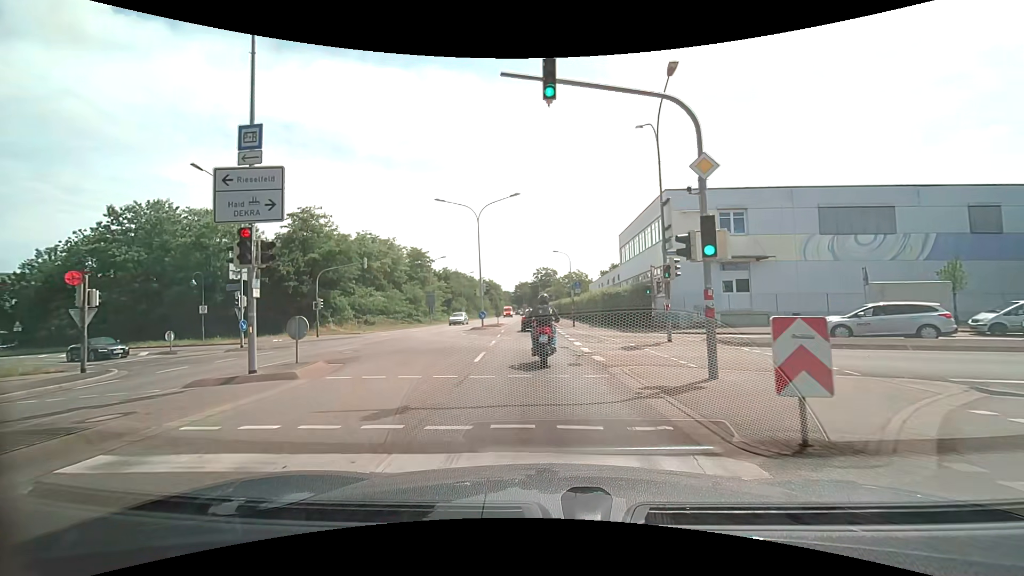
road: secondary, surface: asphalt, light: Day
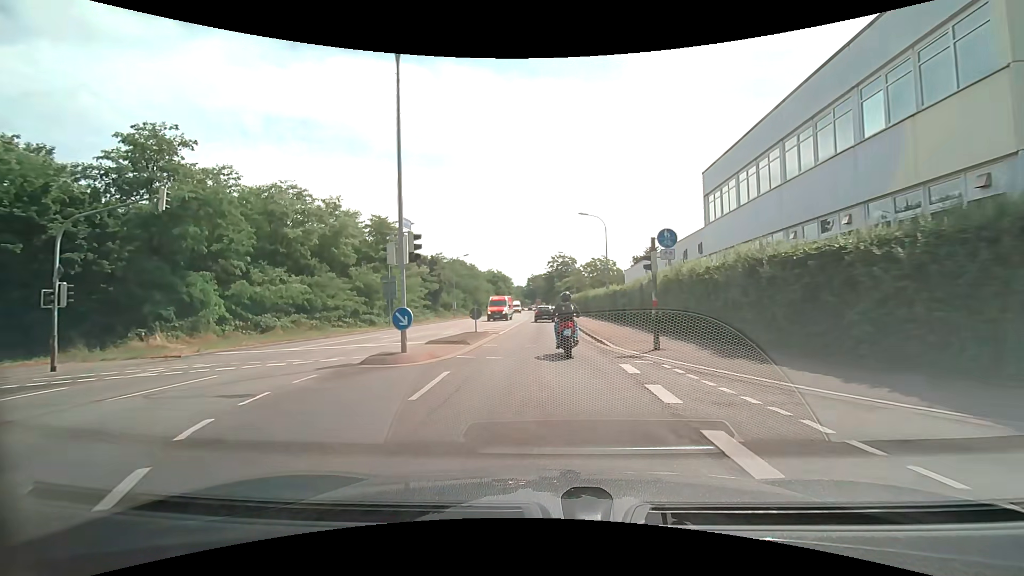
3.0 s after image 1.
(-0.5, +24.2) m; -2°
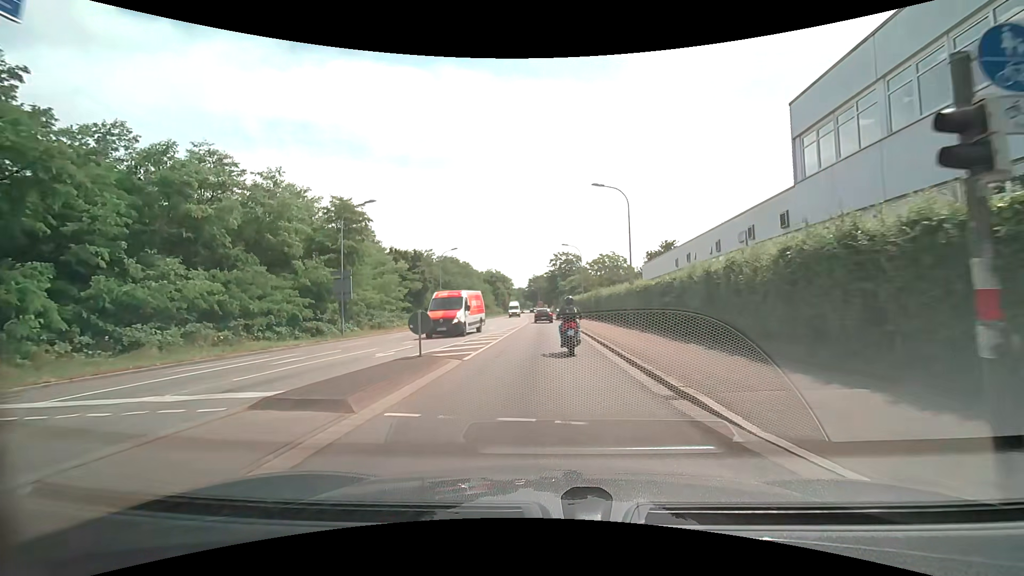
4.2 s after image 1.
(0.0, +10.9) m; +1°
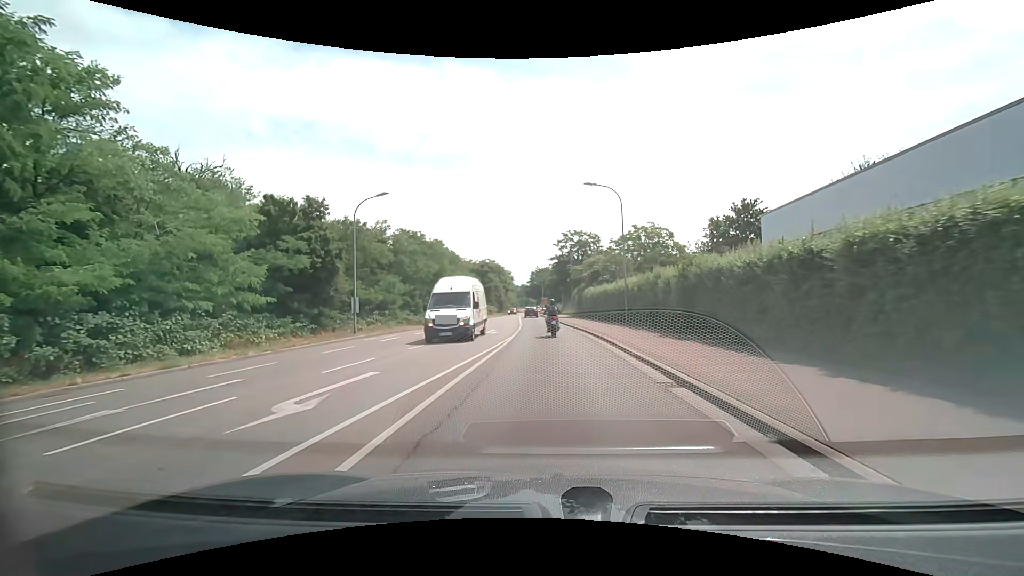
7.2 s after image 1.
(-0.5, +29.3) m; -1°
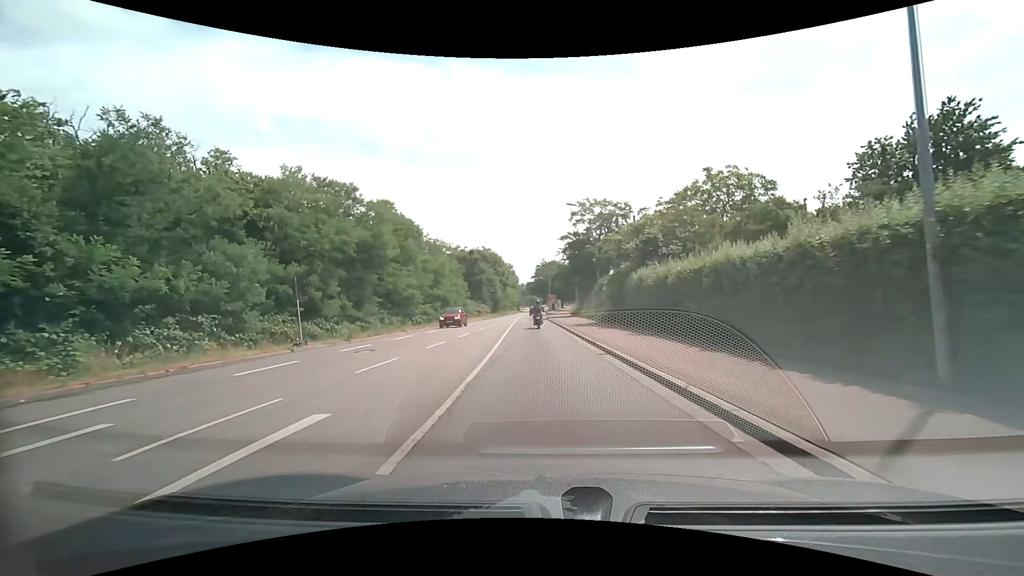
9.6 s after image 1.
(-0.3, +24.5) m; -1°
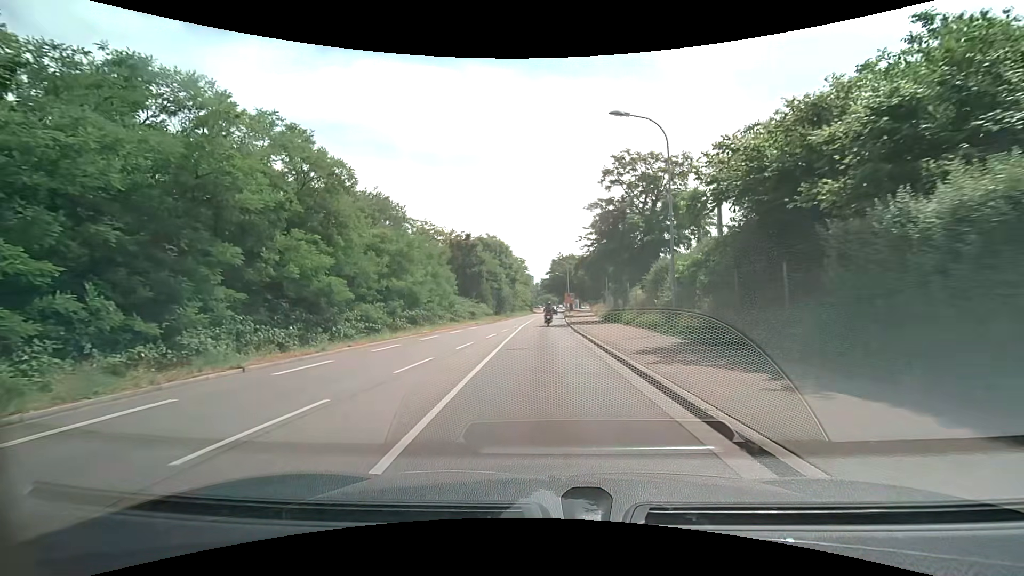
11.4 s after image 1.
(-0.2, +18.4) m; -1°
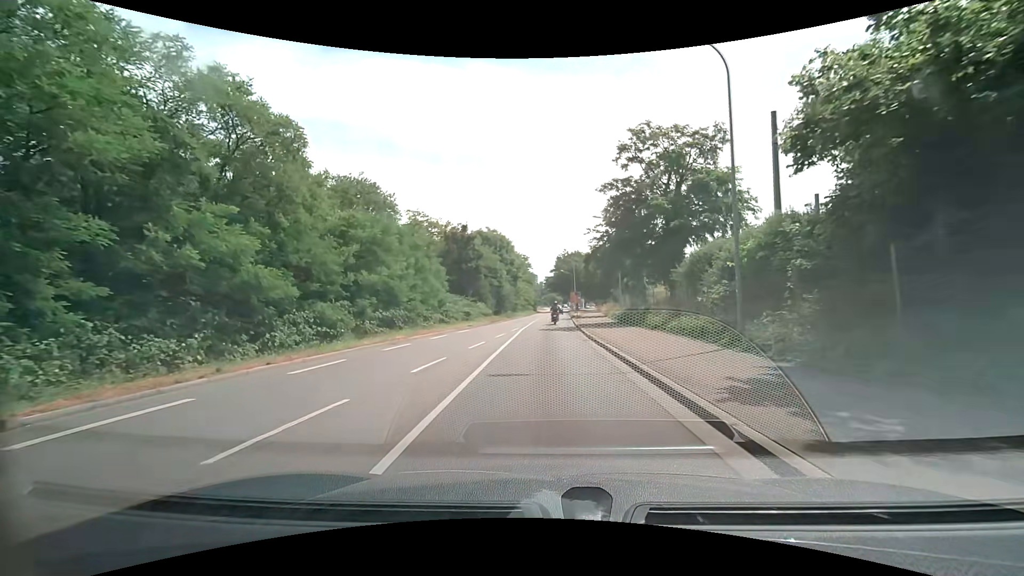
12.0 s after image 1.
(0.0, +6.1) m; -1°
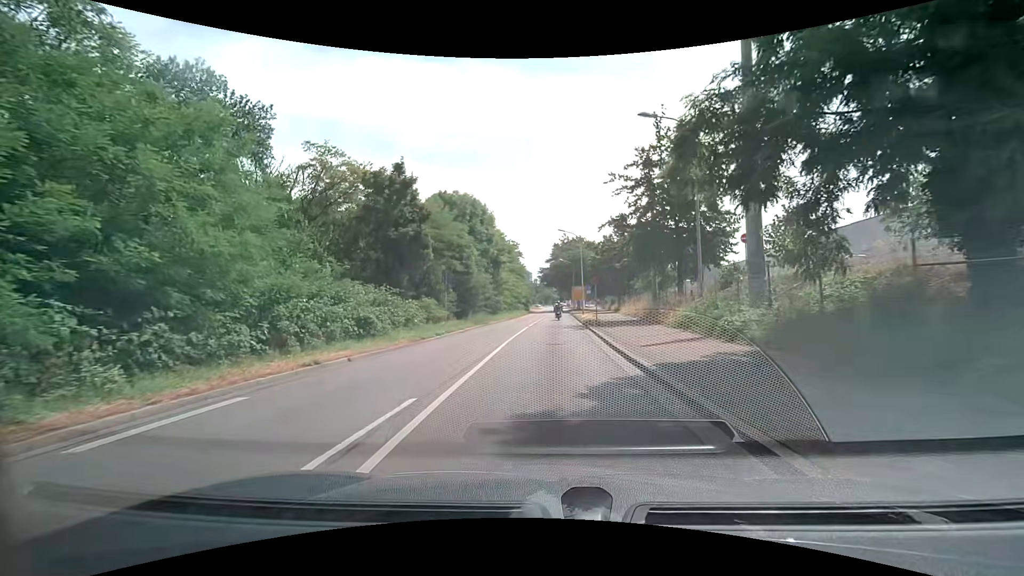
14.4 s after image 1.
(+0.1, +24.2) m; 0°
(0, +10) (0, +20) (+1, +30) (+1, +40) (+1, +50) (+1, +60) (+2, +70) (+2, +80) (+3, +90) (+3, +100) m
